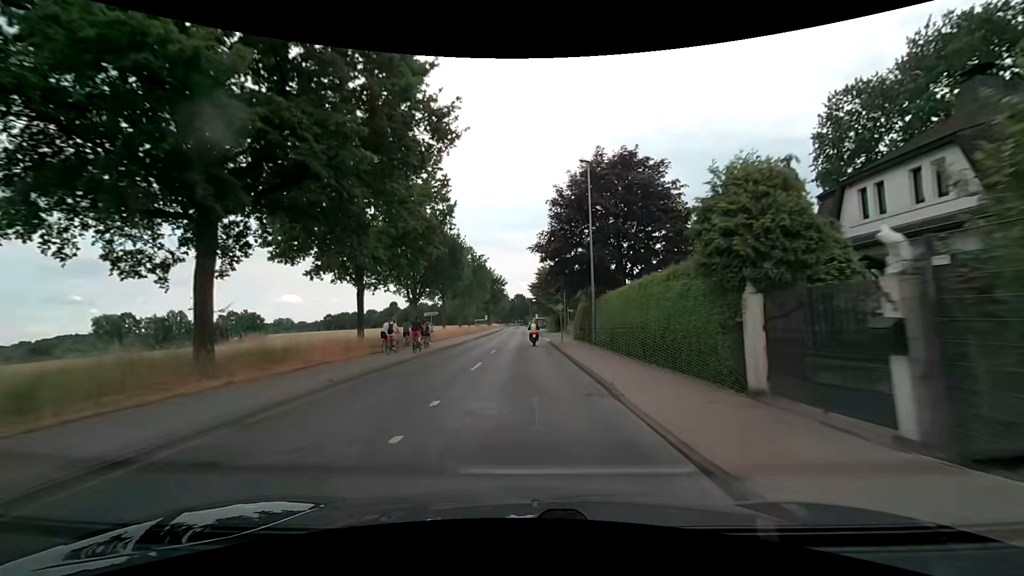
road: secondary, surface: asphalt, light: Day
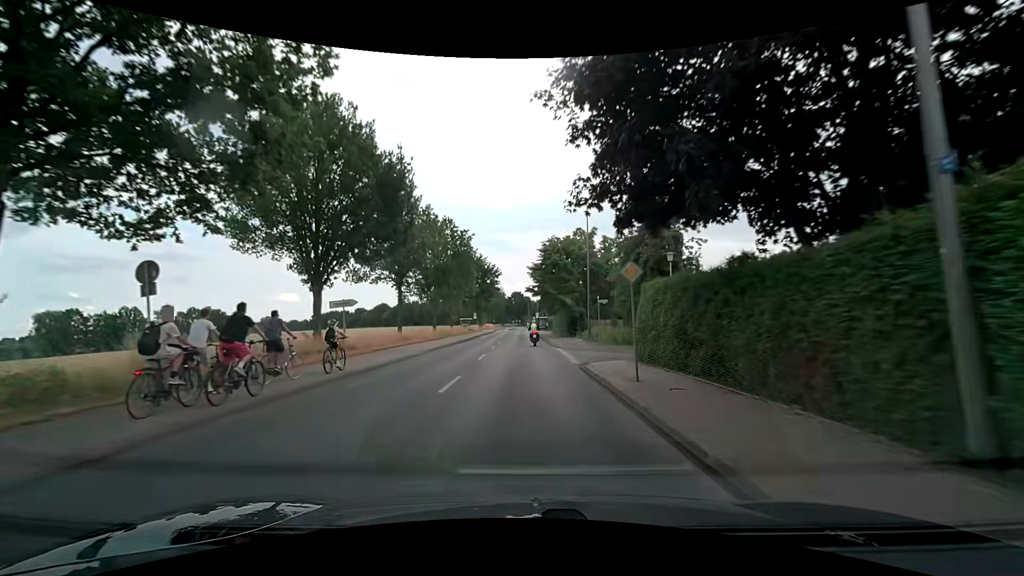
(-0.1, +22.9) m; 0°
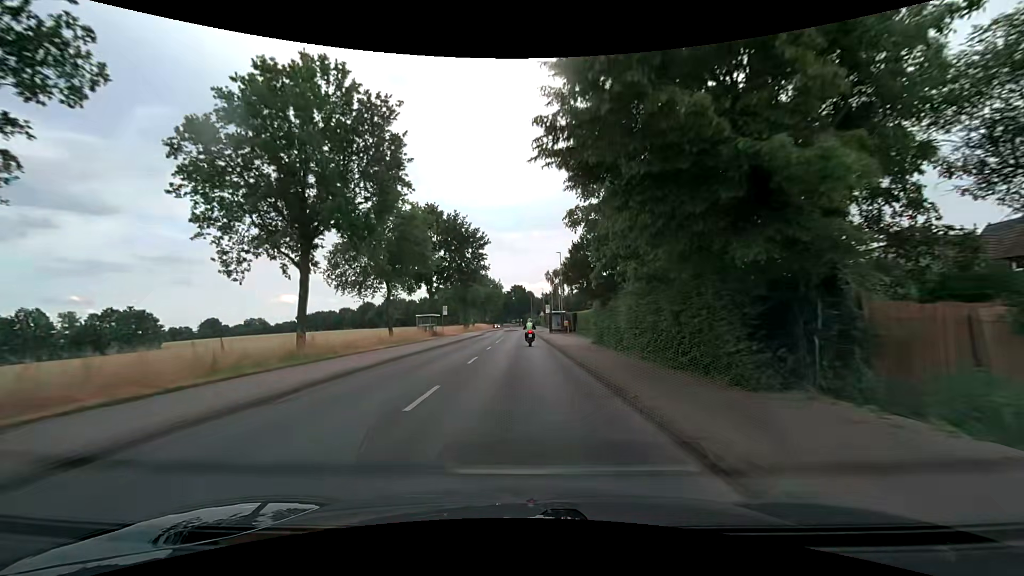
(-0.2, +38.1) m; -1°
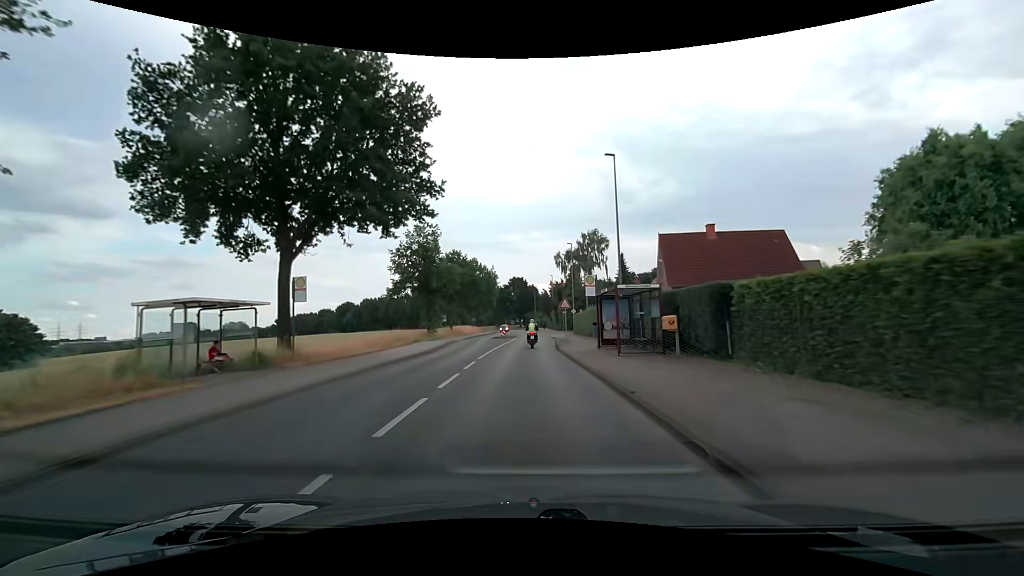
(-0.2, +38.1) m; 0°
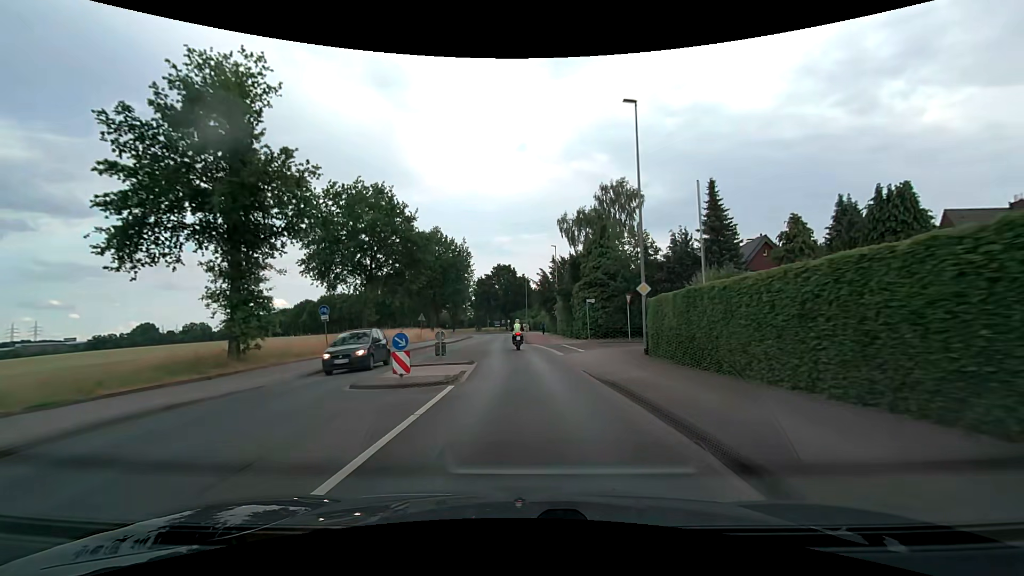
(+0.5, +37.9) m; +1°
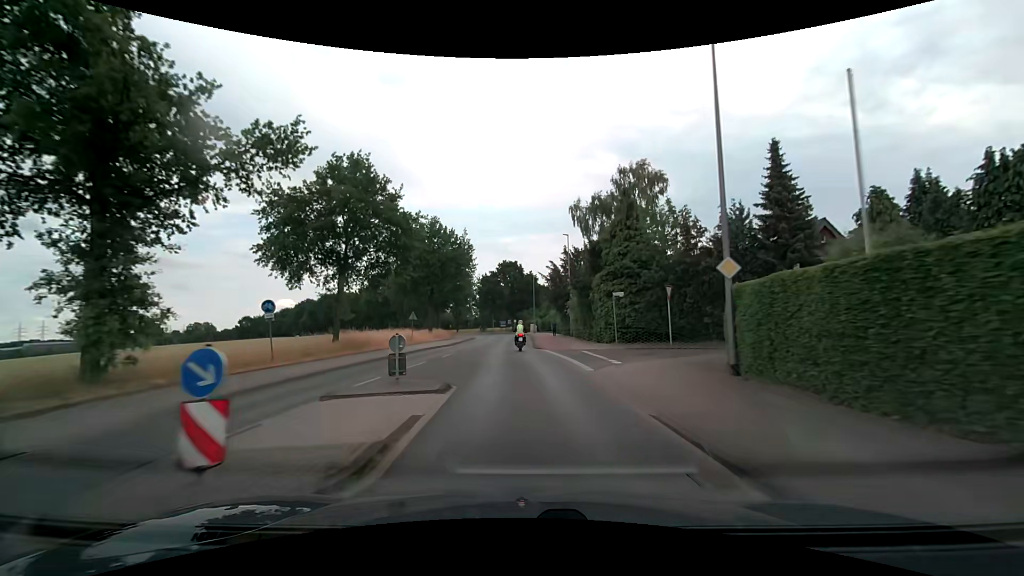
(0.0, +7.5) m; -1°
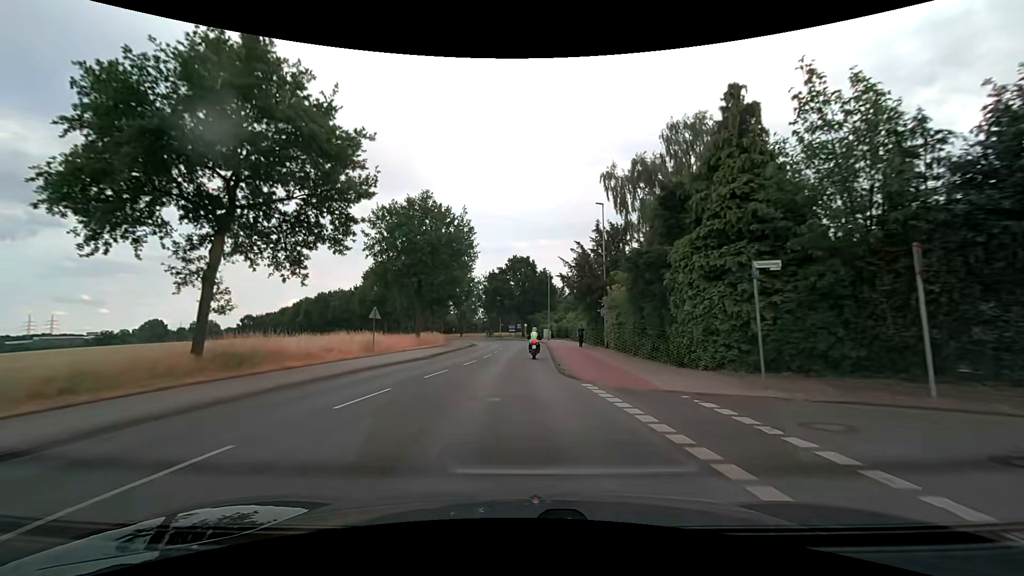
(-0.3, +14.9) m; -2°
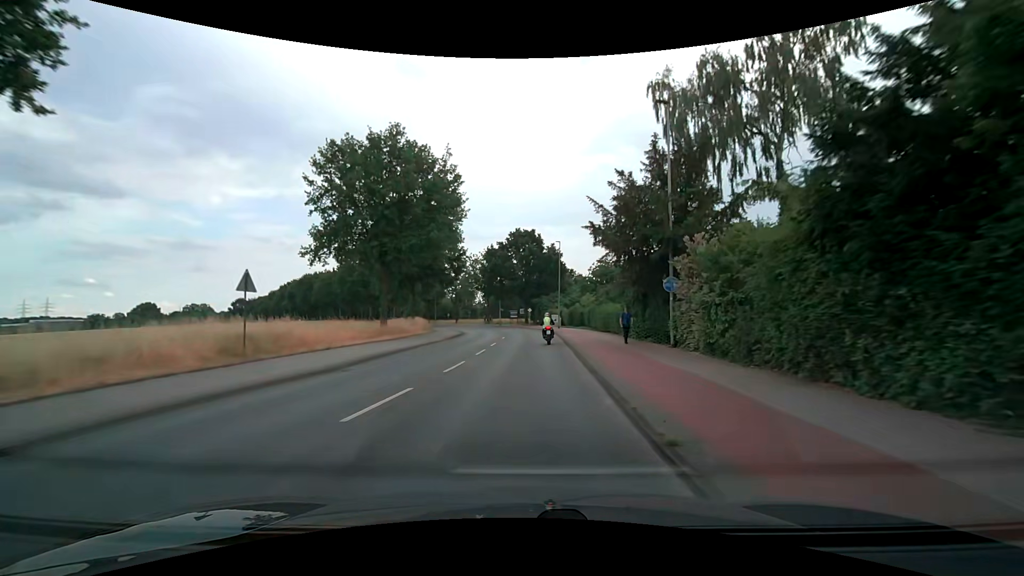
(0.0, +14.8) m; 0°
(0, +10) (0, +20) (+1, +30) (+1, +40) (+1, +50) (0, +60) (-2, +70) (-5, +79) (-8, +89) (-12, +98) m
